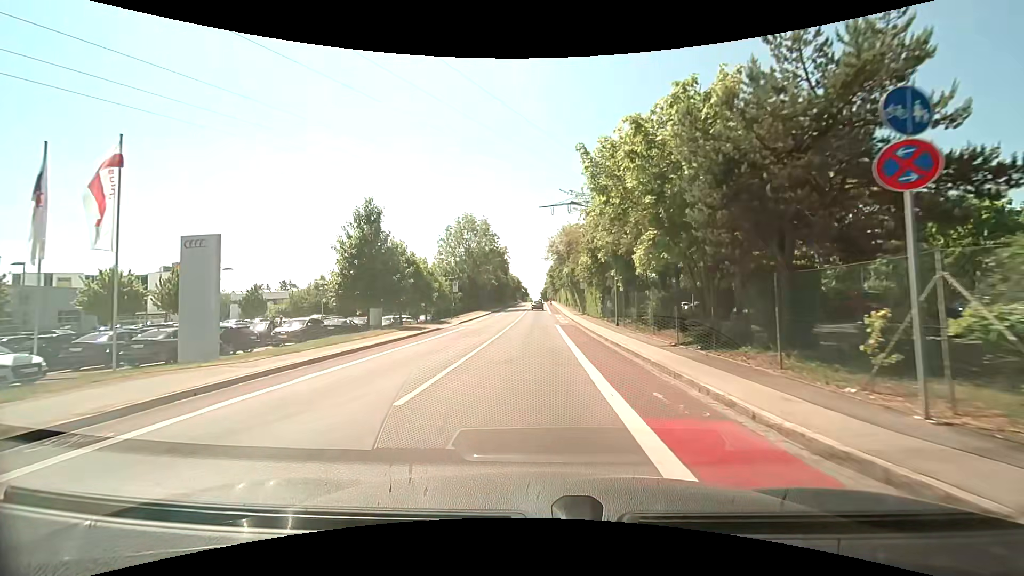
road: tertiary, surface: asphalt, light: Day
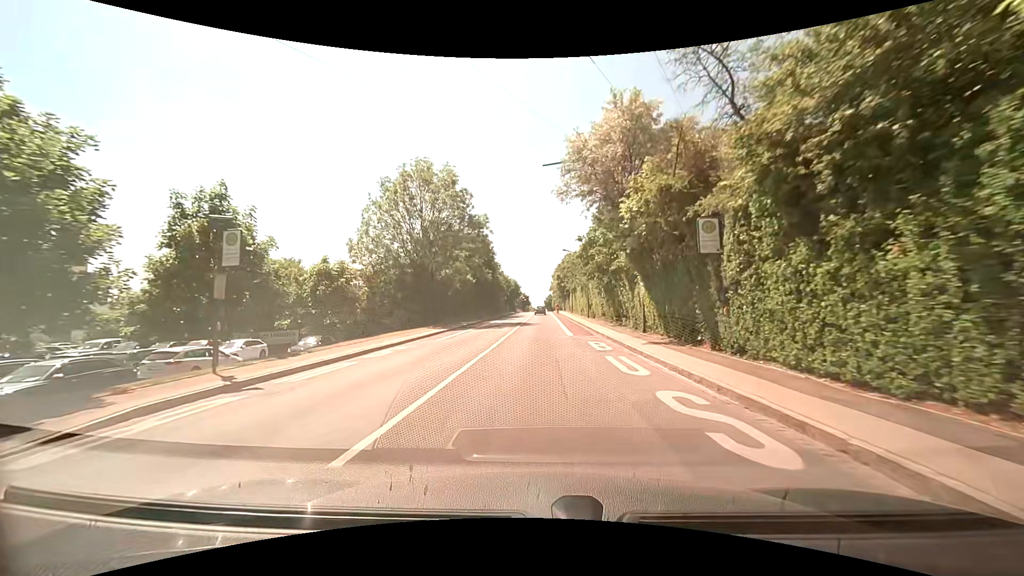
(-0.1, +34.6) m; 0°
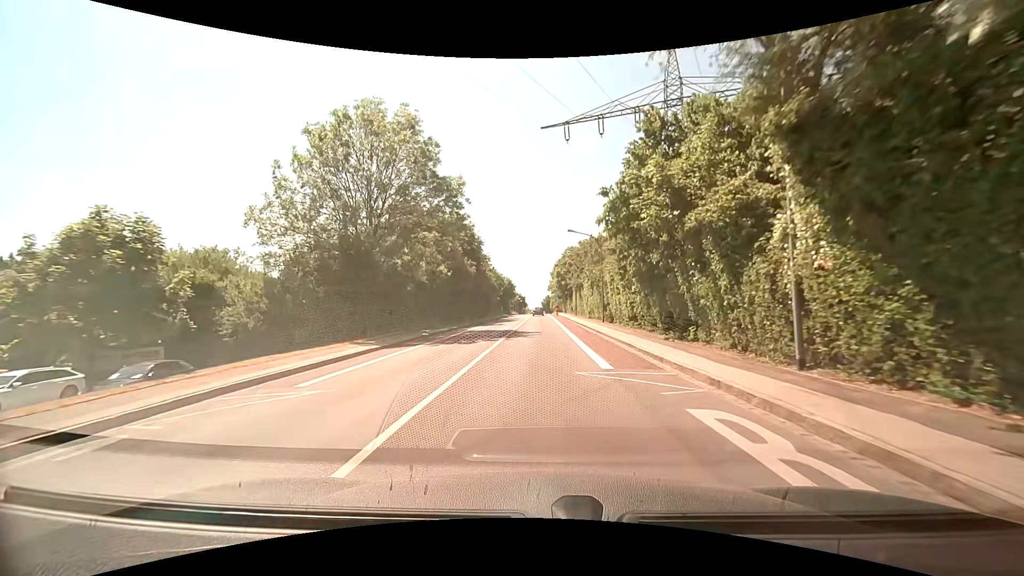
(0.0, +14.0) m; 0°
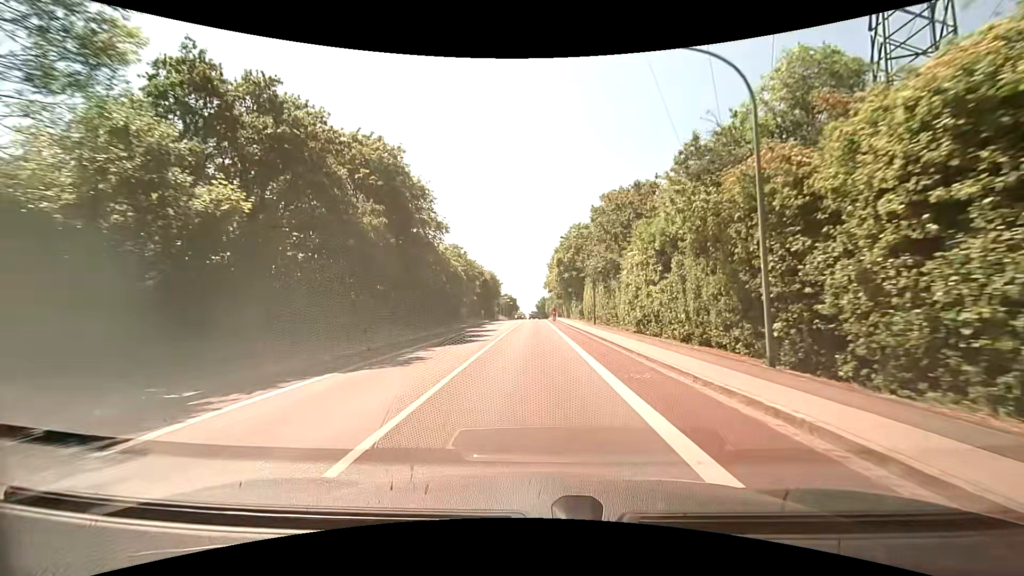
(+0.1, +28.5) m; +1°
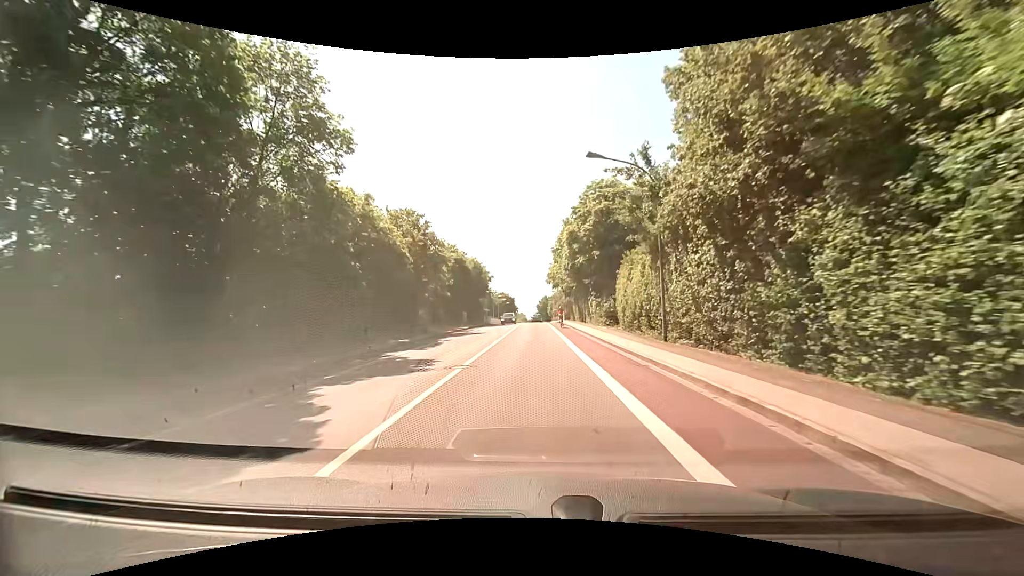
(-0.1, +21.8) m; 0°
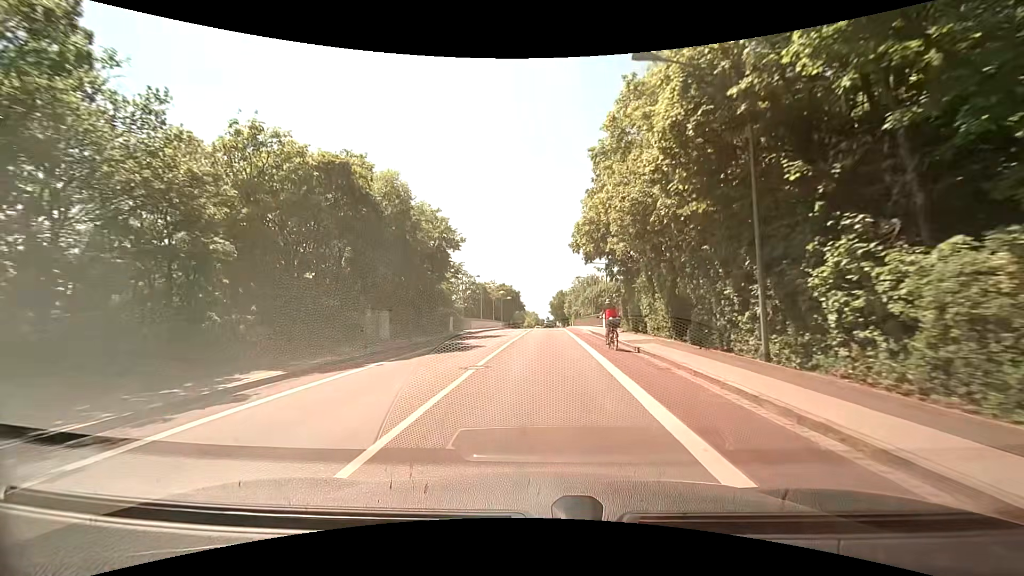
(-0.3, +36.6) m; -2°
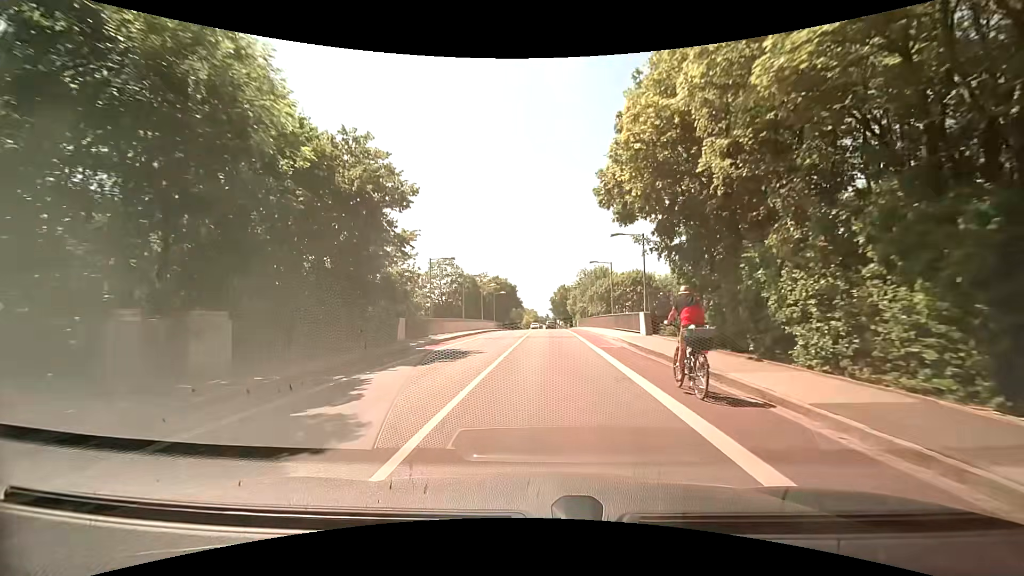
(0.0, +14.4) m; +1°
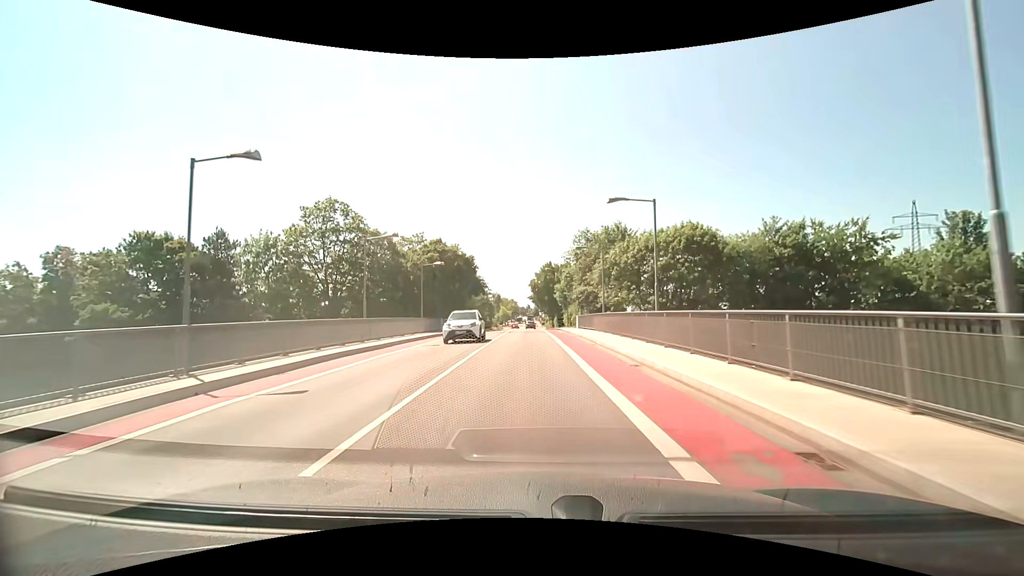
(+0.7, +34.6) m; +2°
(0, +10) (0, +20) (-1, +30) (-1, +40) (-1, +50) (-1, +60) (-2, +70) (-2, +80) (-2, +90) (-2, +100) m
